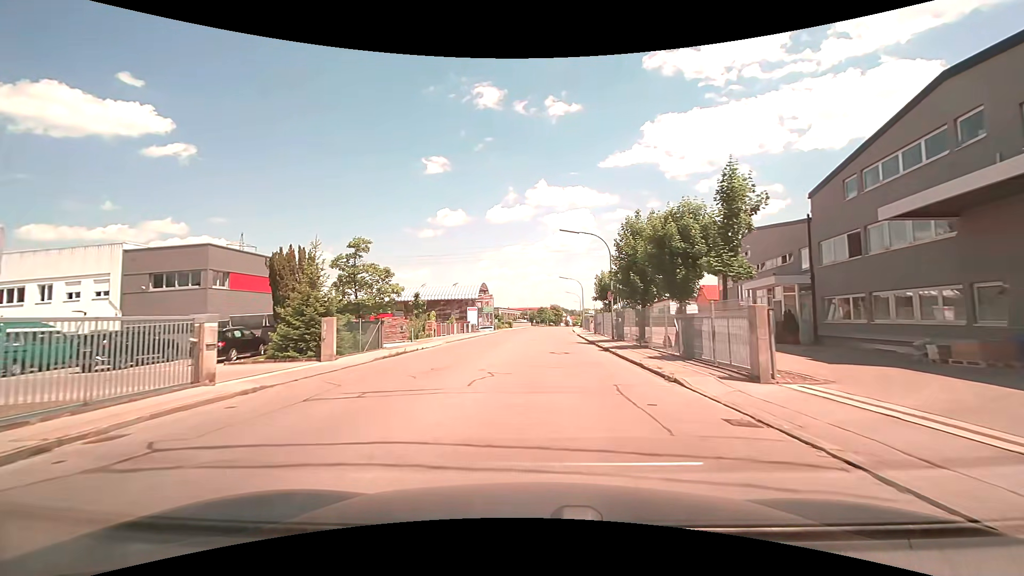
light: Day
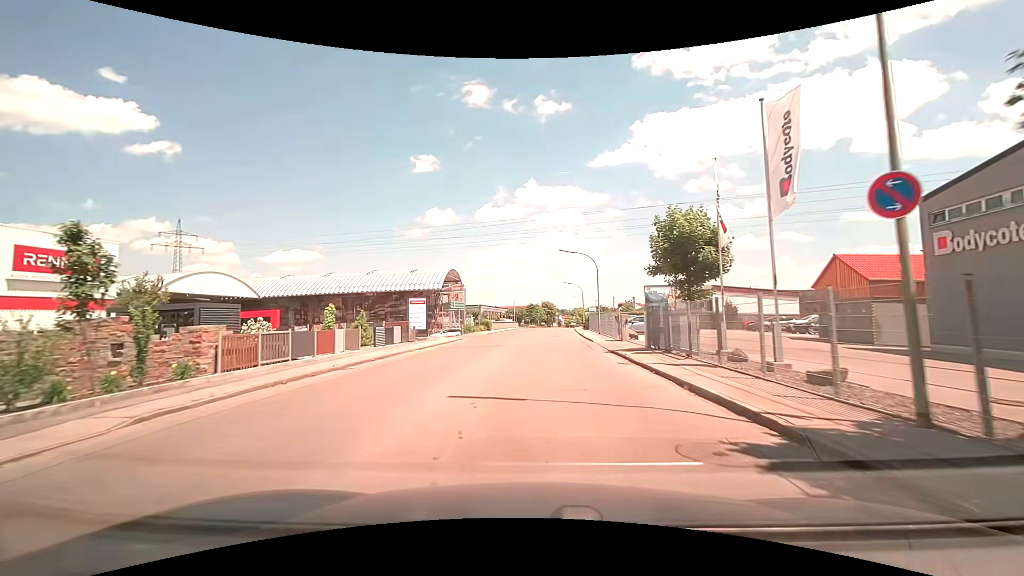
(+0.1, +25.8) m; +1°
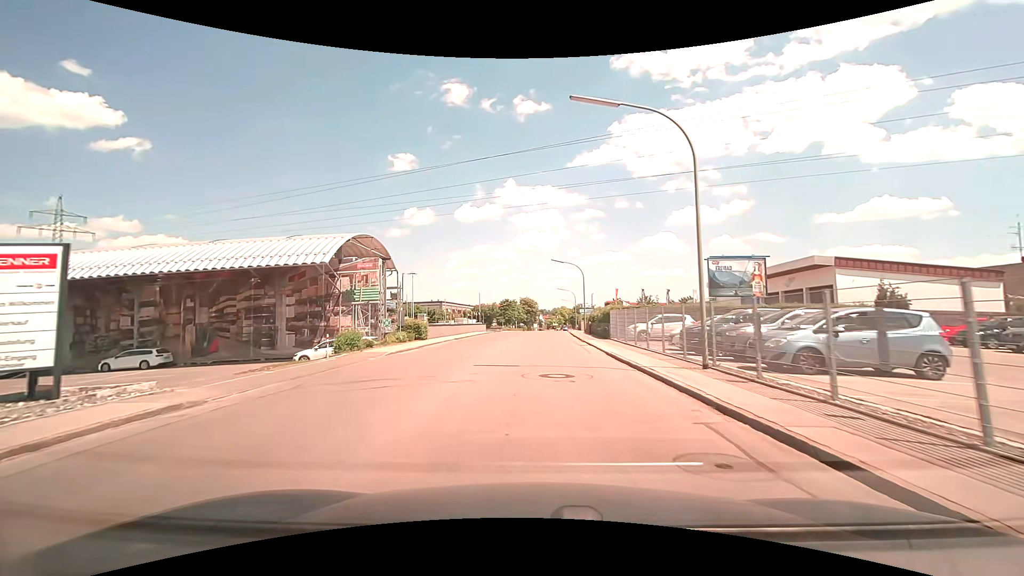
(+0.4, +29.4) m; +2°
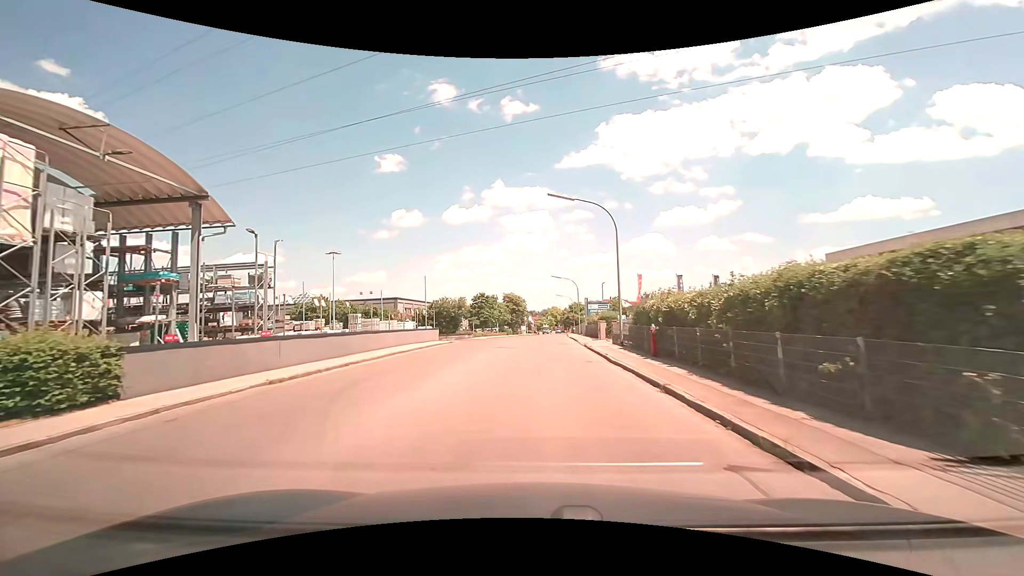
(+0.6, +26.6) m; +2°
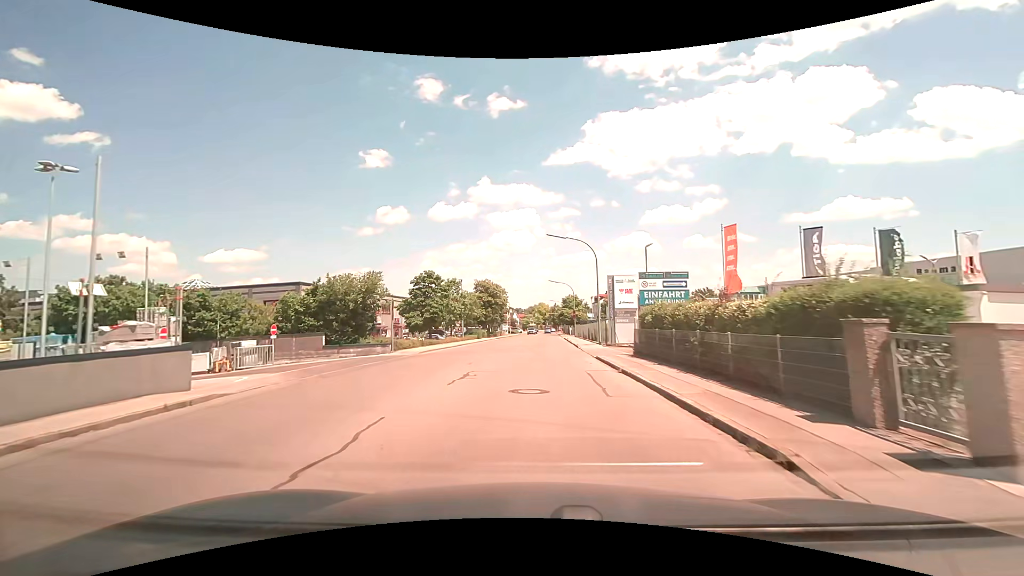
(+0.2, +28.9) m; +2°
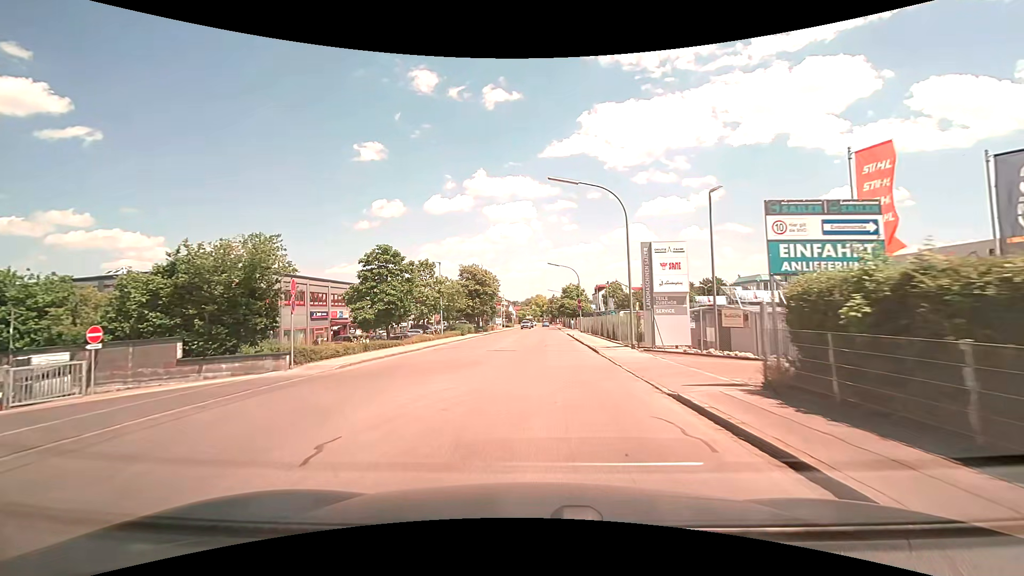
(0.0, +11.7) m; 0°
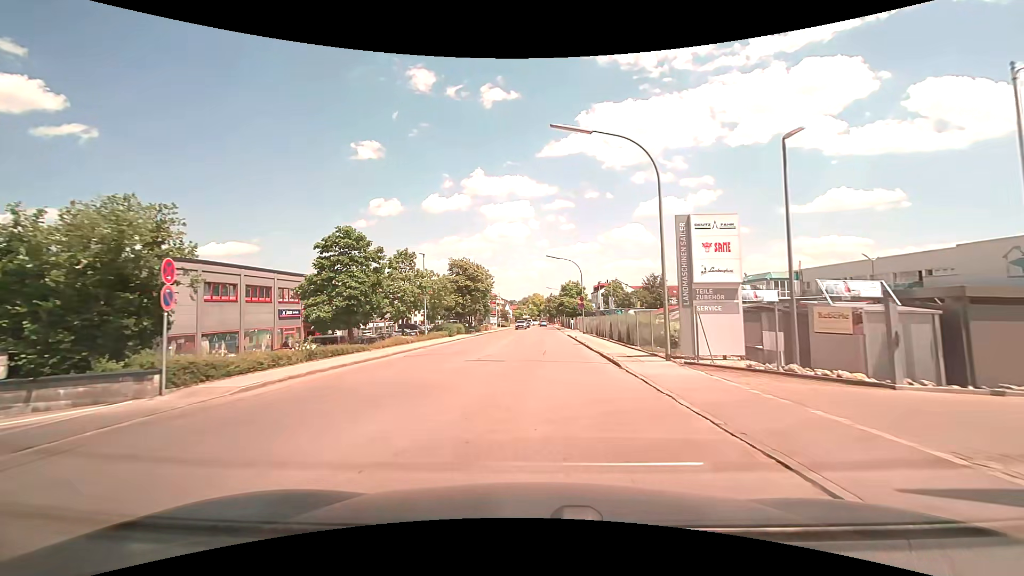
(+0.1, +5.8) m; 0°
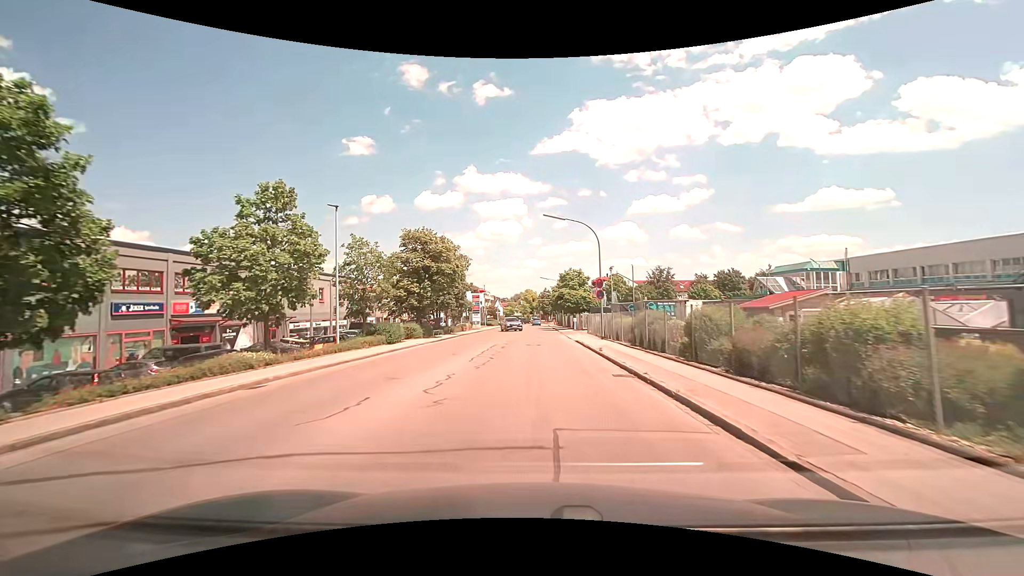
(+0.2, +17.4) m; +1°
